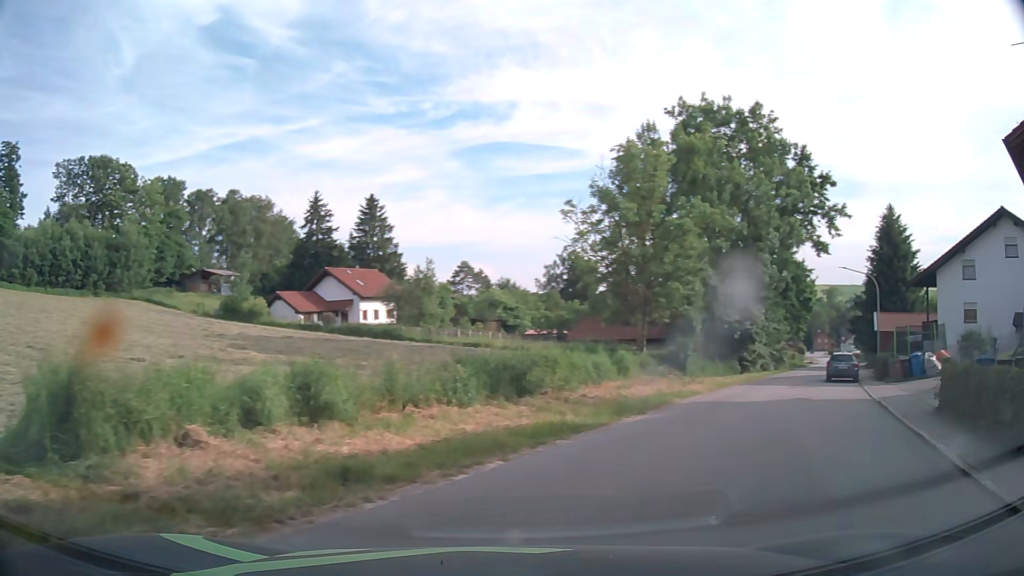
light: Day
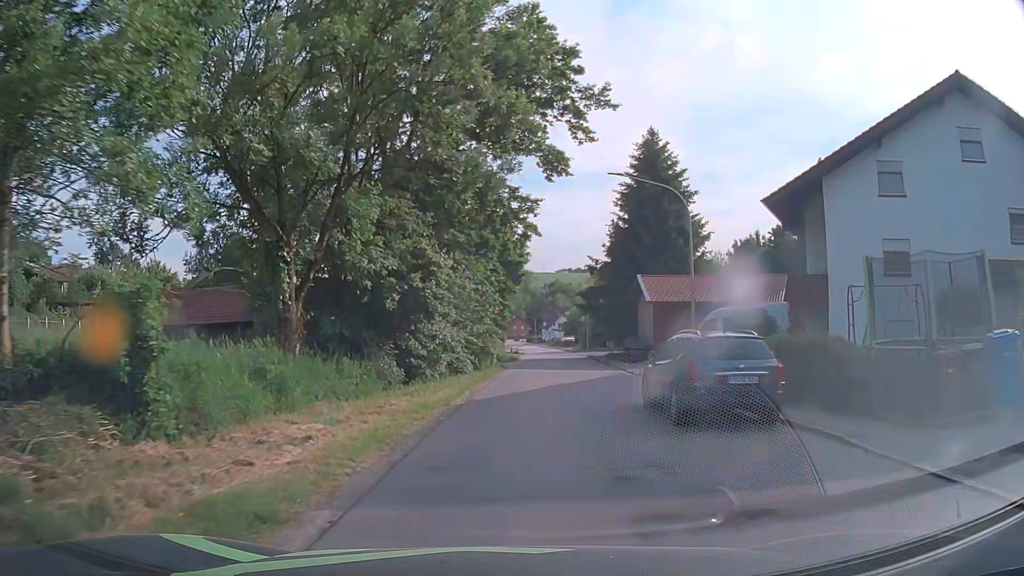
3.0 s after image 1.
(+8.5, +23.4) m; +27°
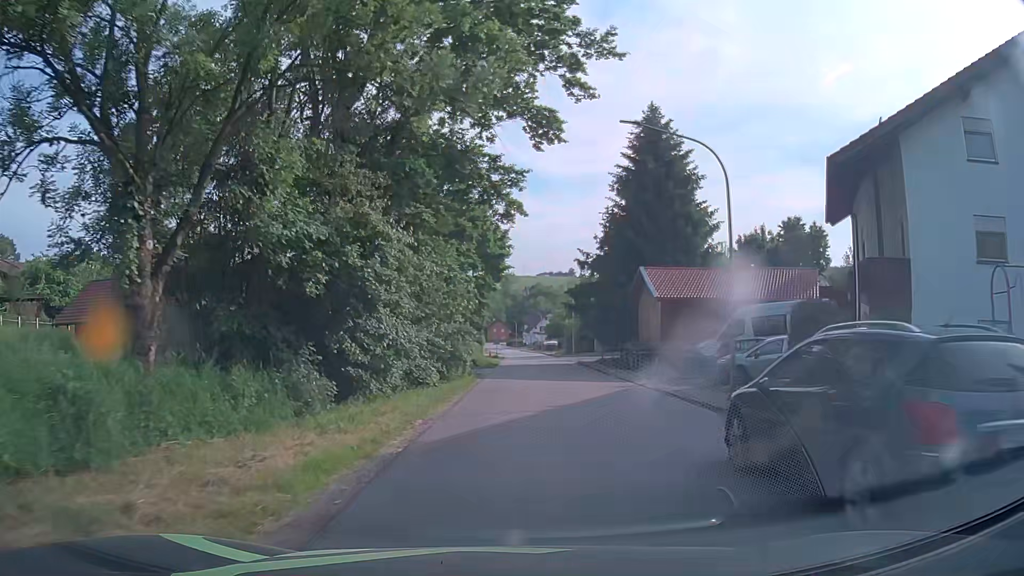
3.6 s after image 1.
(+0.1, +6.6) m; +2°
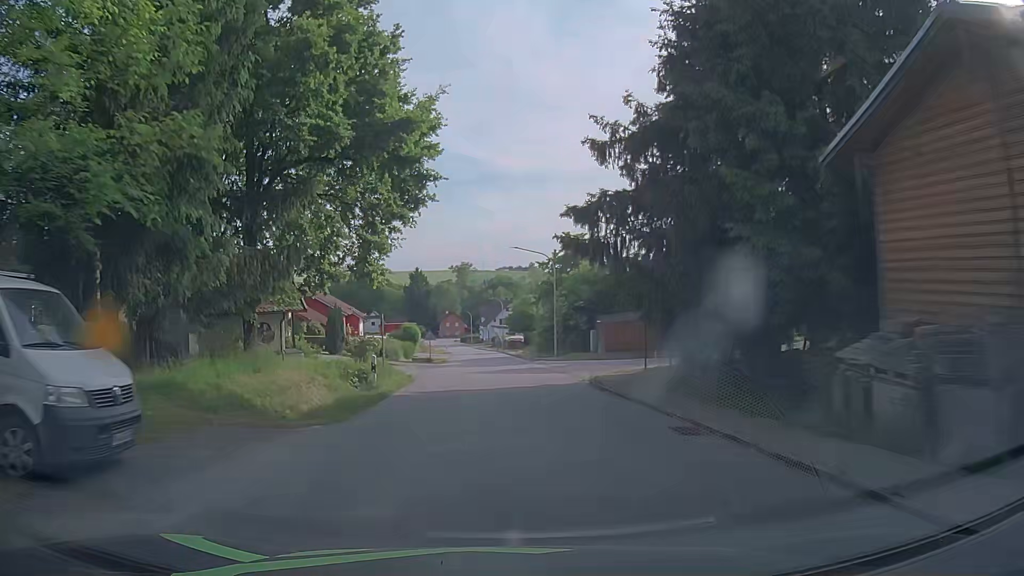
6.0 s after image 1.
(+1.2, +28.9) m; +3°
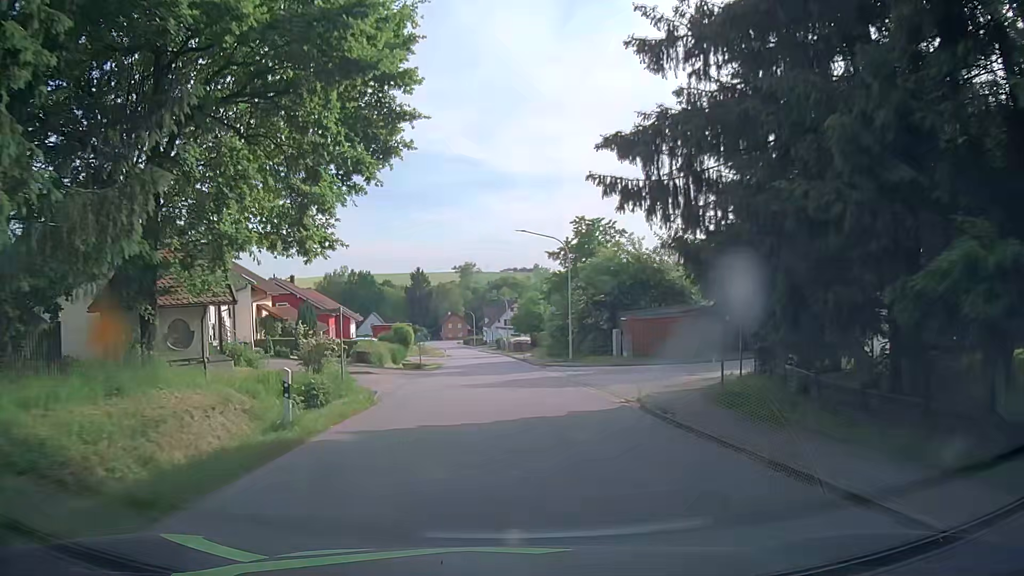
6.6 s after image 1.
(0.0, +7.6) m; 0°
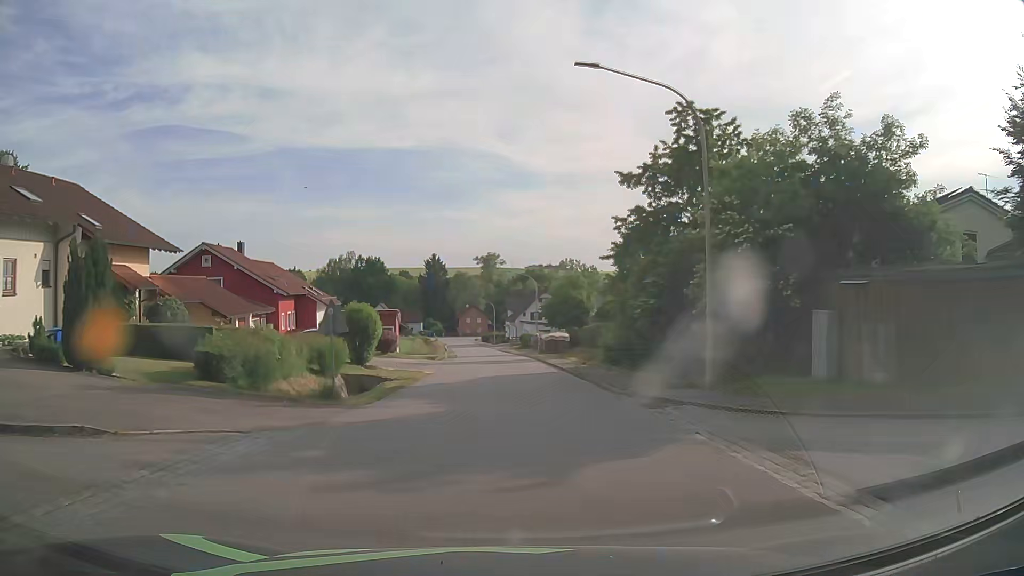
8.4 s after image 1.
(-0.5, +22.9) m; -3°
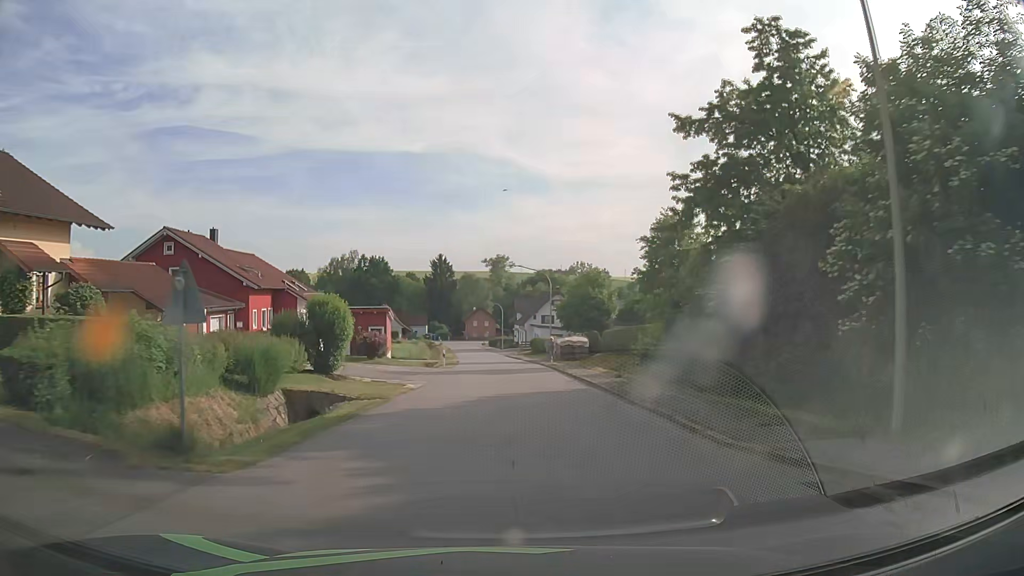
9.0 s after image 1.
(0.0, +7.7) m; 0°
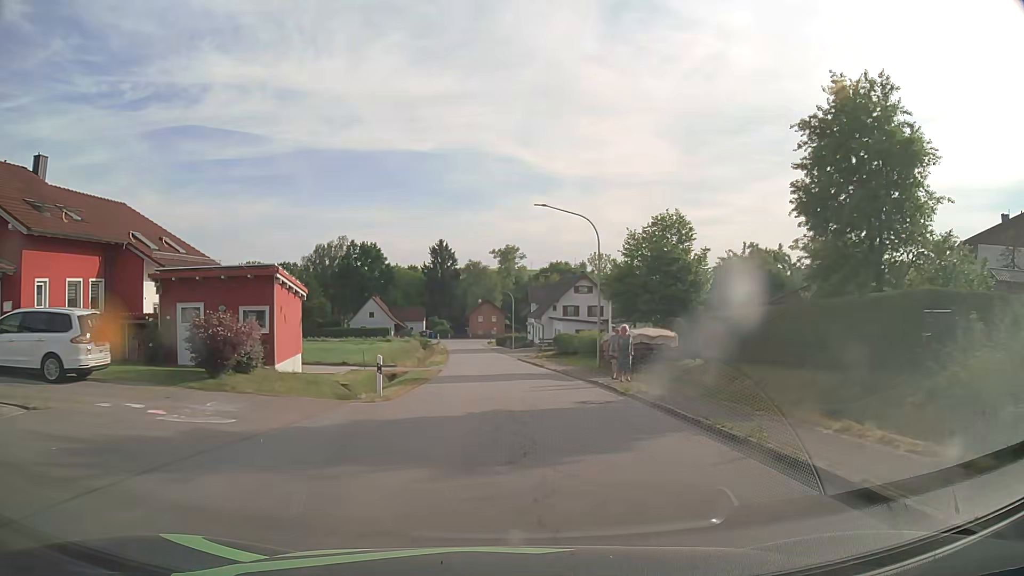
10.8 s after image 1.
(-0.3, +23.1) m; -1°
(0, +10) (0, +20) (0, +30) (0, +40) (-1, +50) (-2, +60) (-2, +70) (-3, +80) (-4, +90) (-5, +100) m
